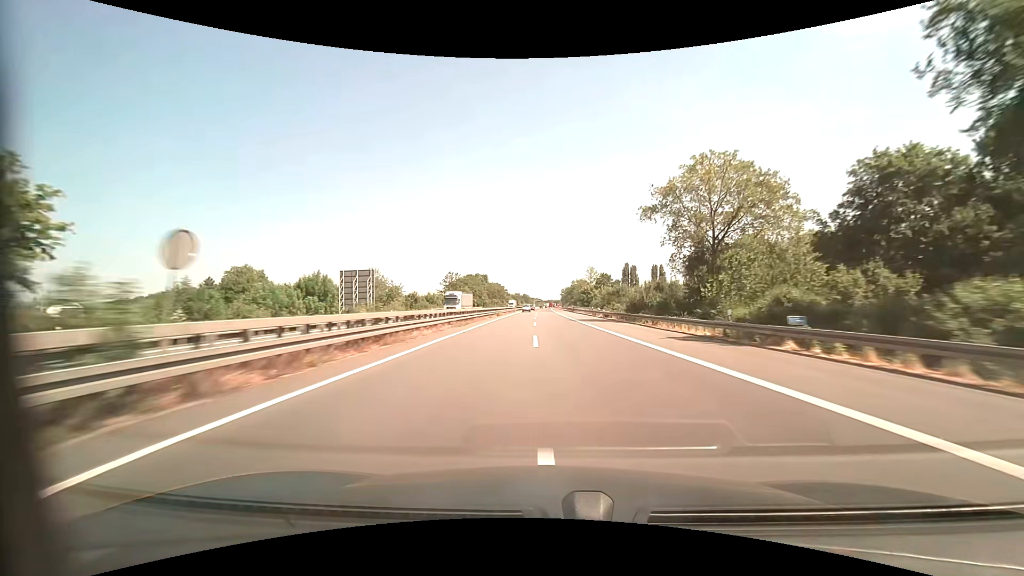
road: motorway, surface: asphalt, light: Day
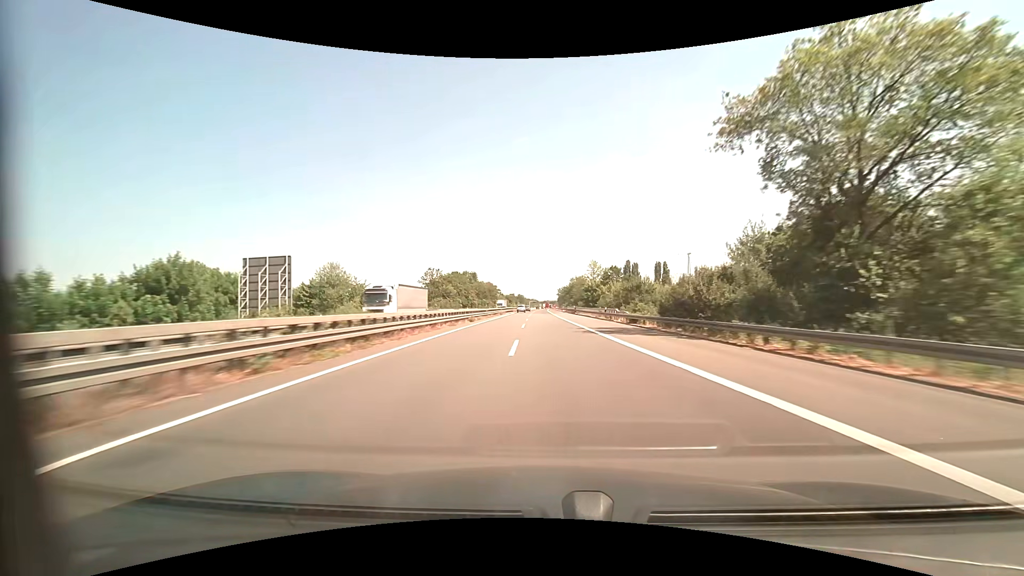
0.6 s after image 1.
(+0.1, +20.6) m; +1°
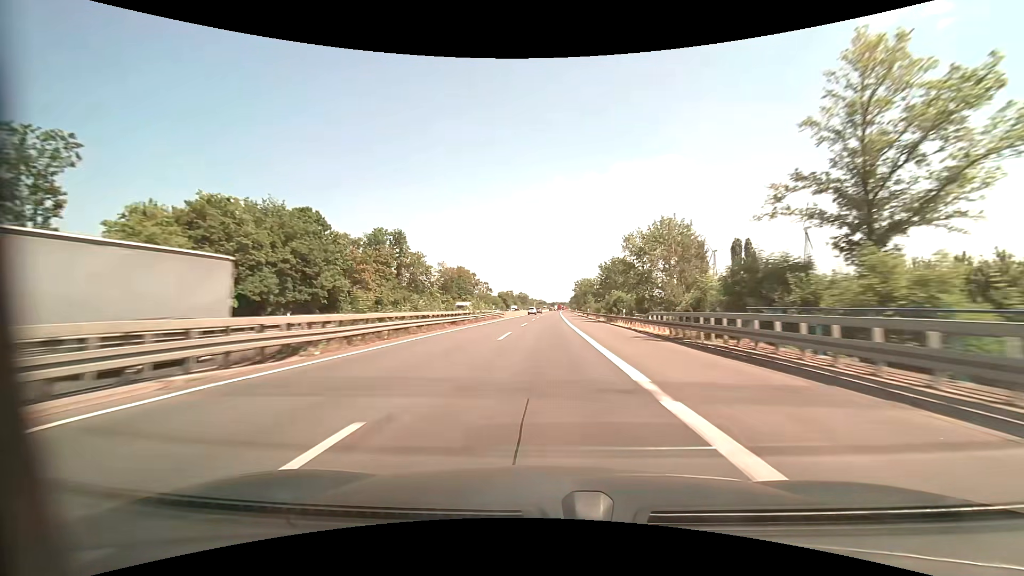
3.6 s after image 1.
(-0.6, +103.4) m; -1°
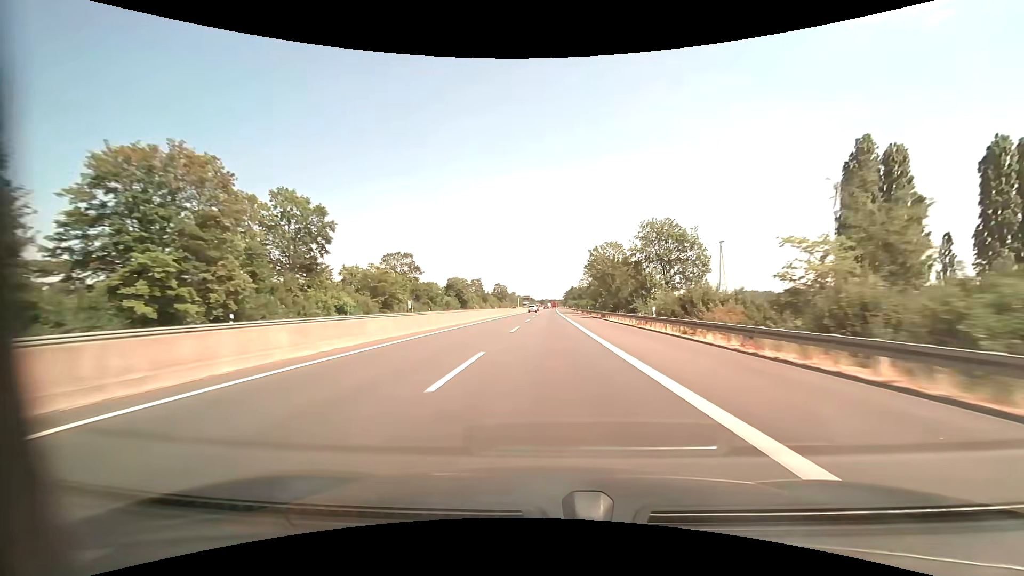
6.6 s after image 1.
(+1.0, +103.8) m; +1°
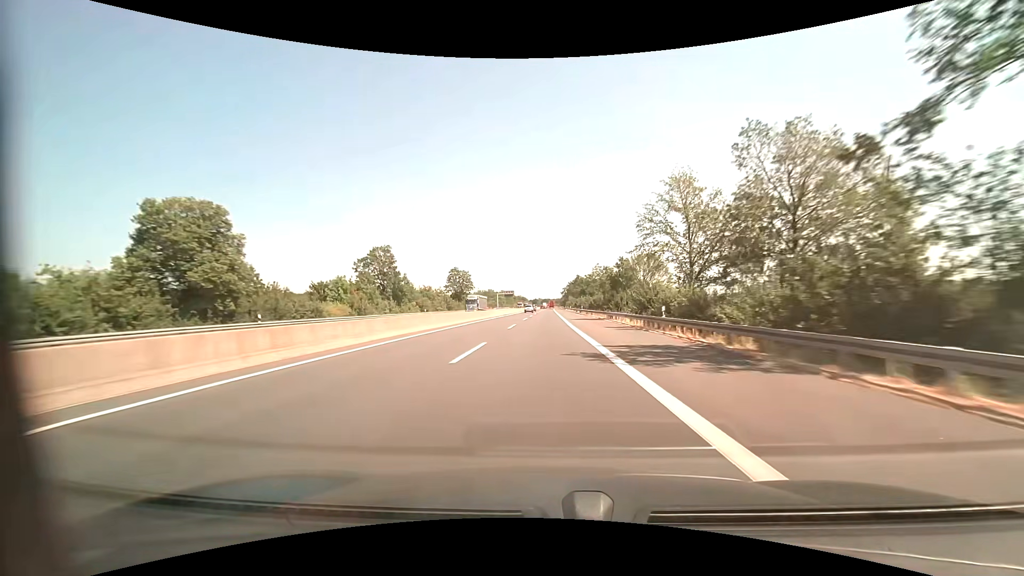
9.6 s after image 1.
(+1.1, +104.0) m; +1°
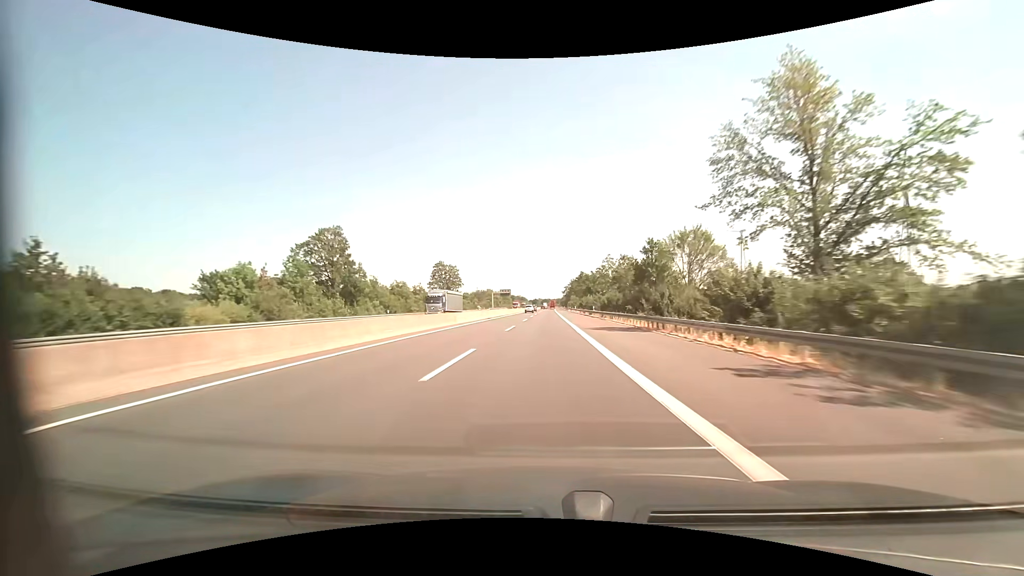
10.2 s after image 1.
(0.0, +20.8) m; 0°
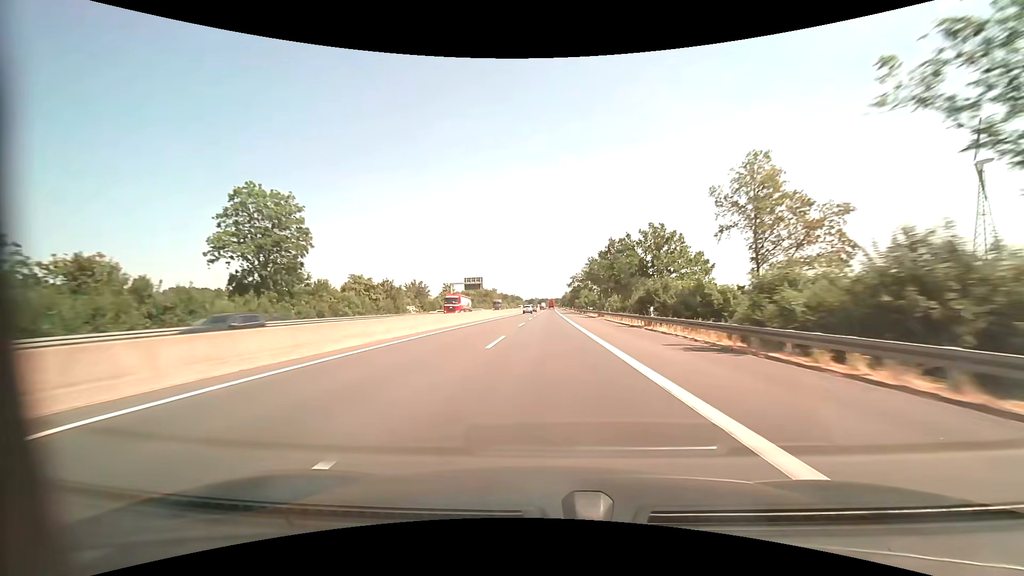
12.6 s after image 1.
(-0.1, +83.1) m; 0°
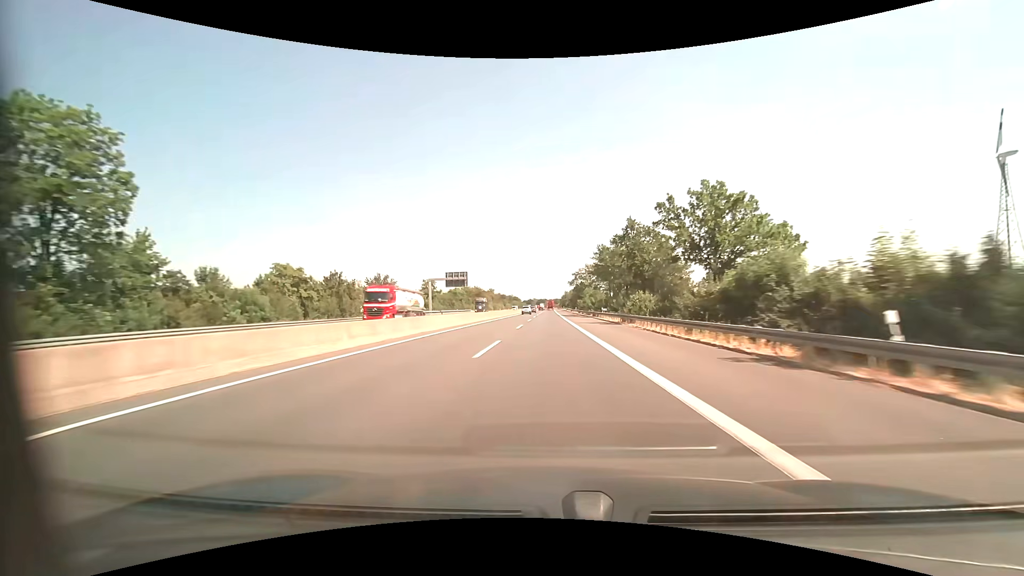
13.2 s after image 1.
(0.0, +20.8) m; 0°
(0, +10) (0, +20) (0, +30) (0, +40) (0, +50) (0, +60) (0, +70) (0, +80) (0, +90) (0, +100) m
